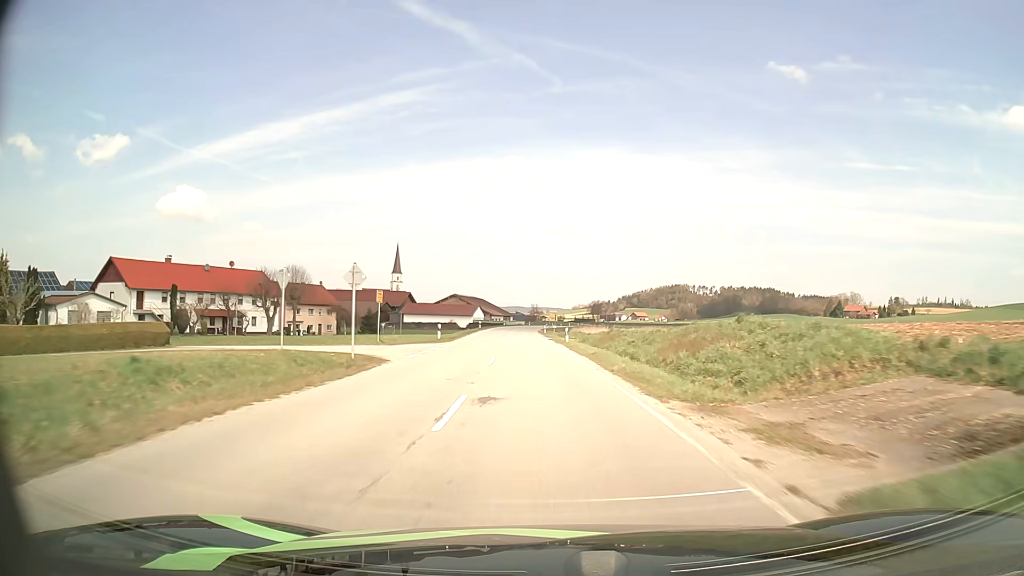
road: secondary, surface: asphalt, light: Day
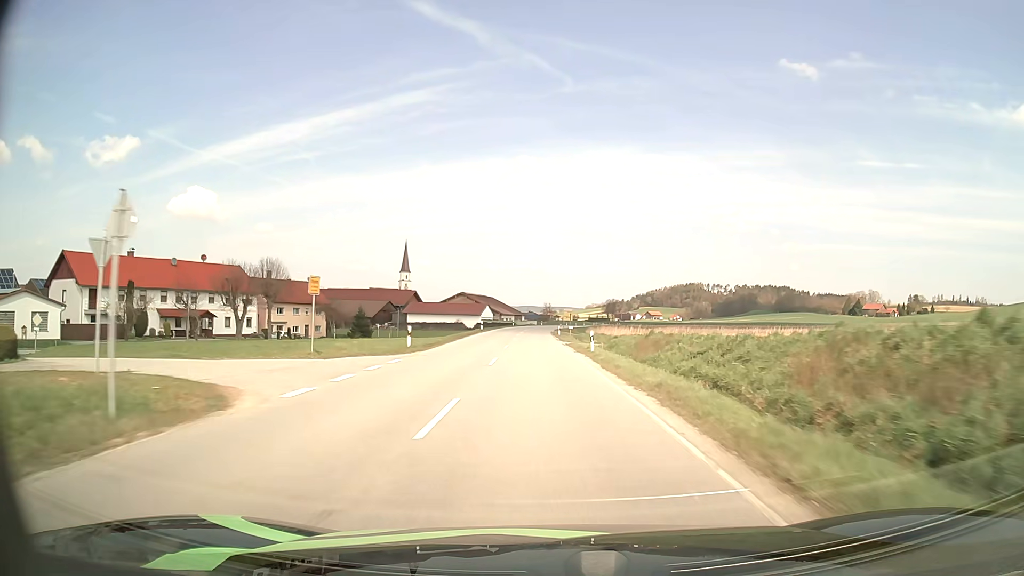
(-0.1, +12.6) m; -1°
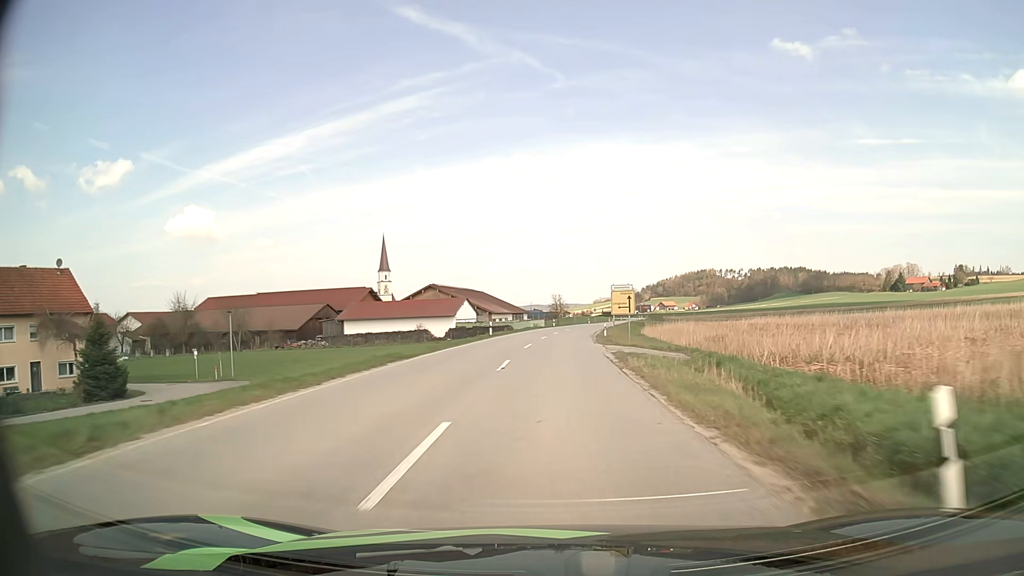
(-1.3, +63.3) m; -1°
(0, +10) (0, +20) (0, +30) (+1, +40) (+2, +50) (+2, +60) (+3, +70) (+5, +80) (+6, +90) (+7, +100) m
